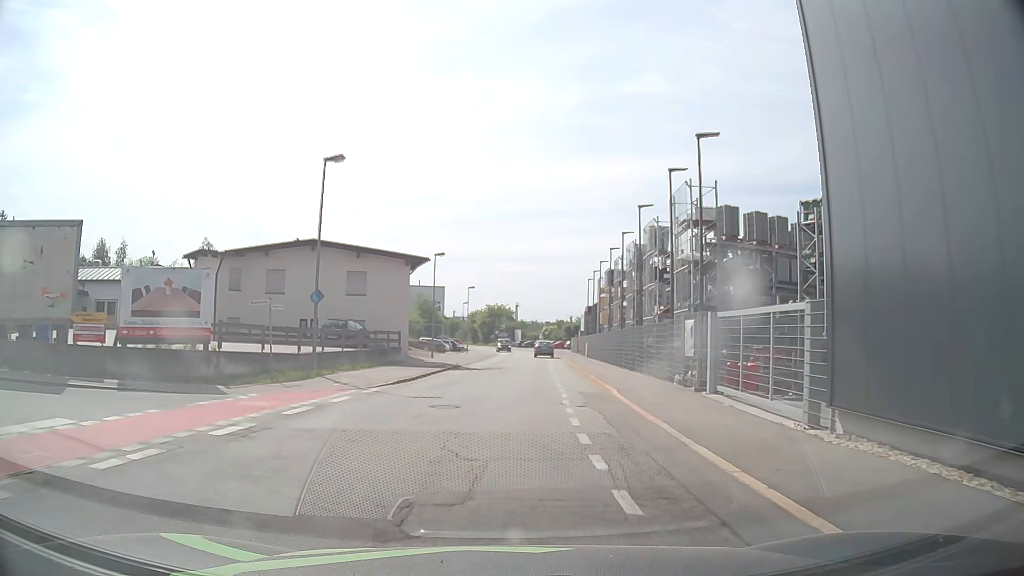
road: residential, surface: asphalt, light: Day
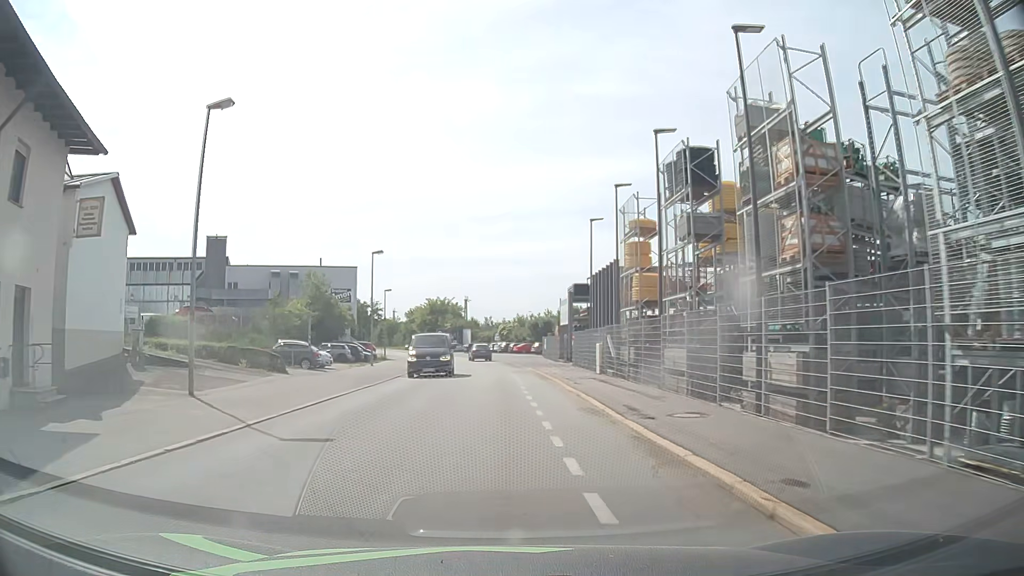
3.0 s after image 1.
(+1.9, +34.4) m; +5°
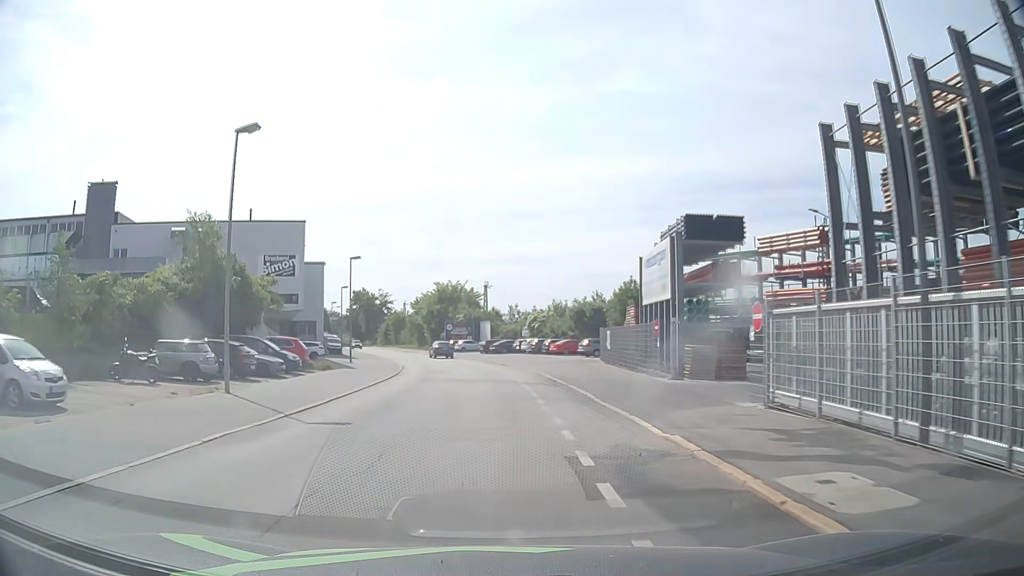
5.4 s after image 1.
(-0.7, +28.1) m; -3°
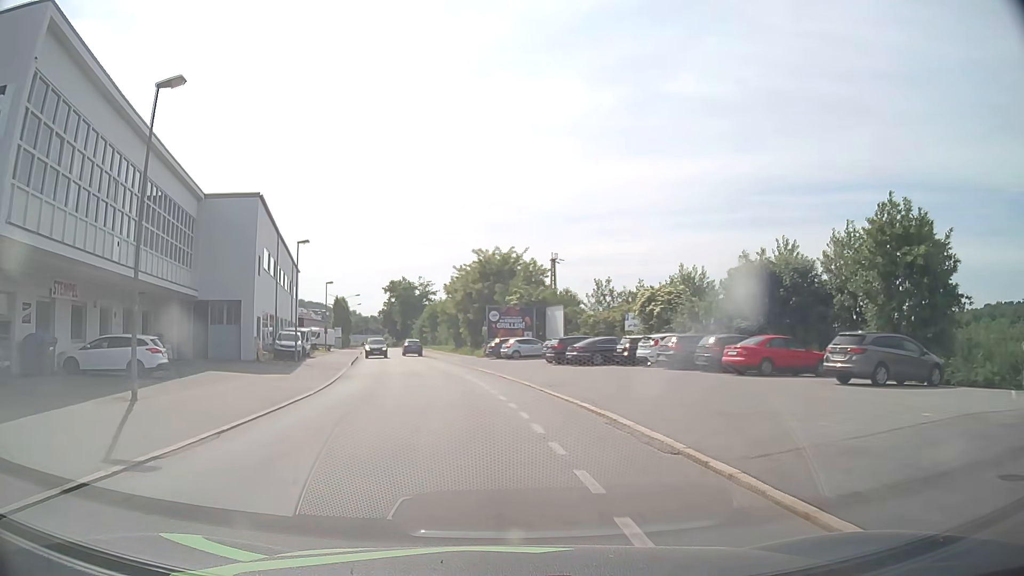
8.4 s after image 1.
(-1.5, +35.6) m; -5°
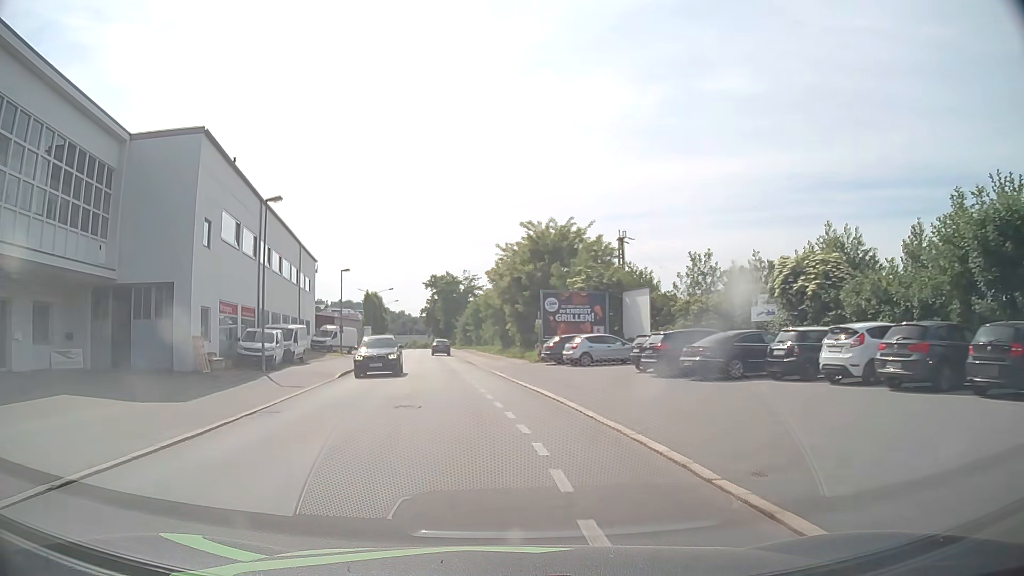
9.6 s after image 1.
(-0.5, +14.3) m; -4°
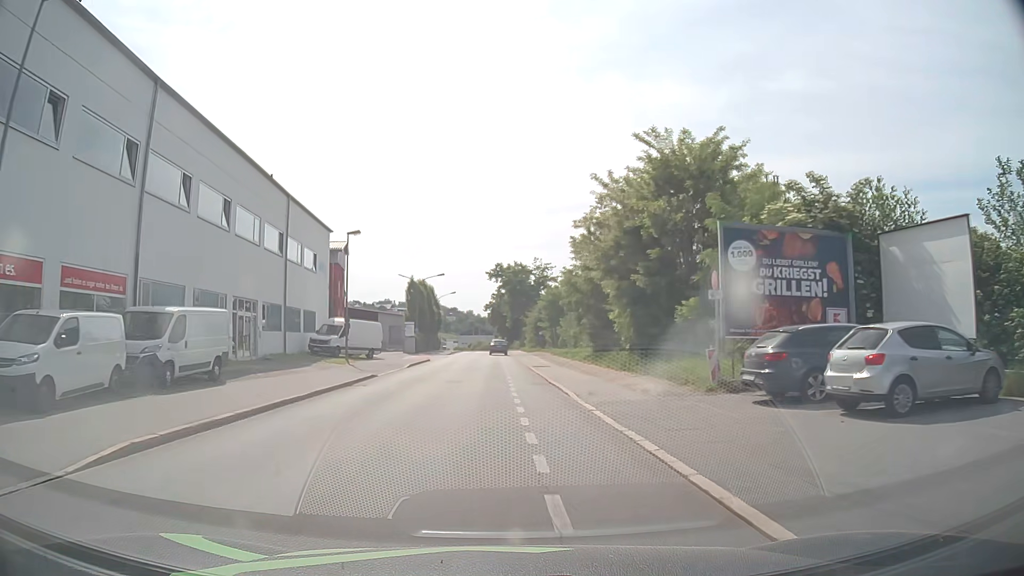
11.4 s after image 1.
(-1.3, +21.4) m; -6°
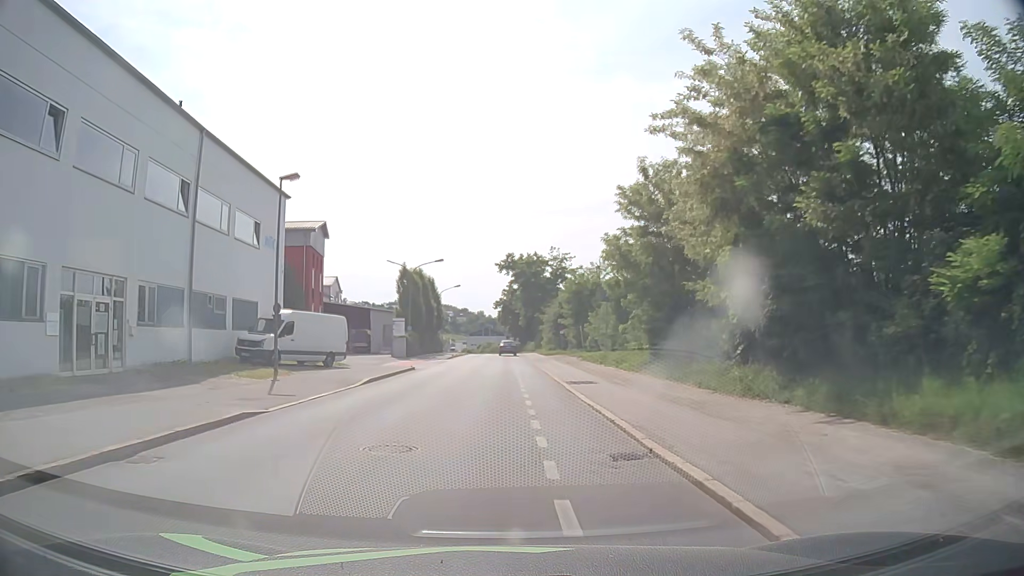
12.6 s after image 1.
(-0.2, +14.3) m; -1°
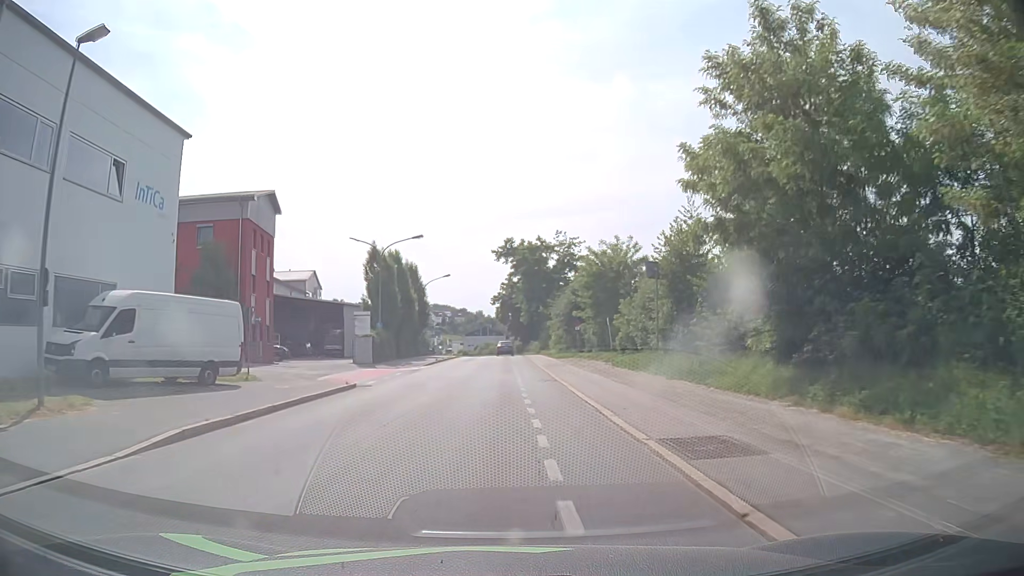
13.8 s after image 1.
(0.0, +14.3) m; 0°
(0, +10) (0, +20) (0, +30) (0, +40) (0, +50) (0, +60) (0, +70) (-1, +80) (-1, +90) (-1, +100) m
